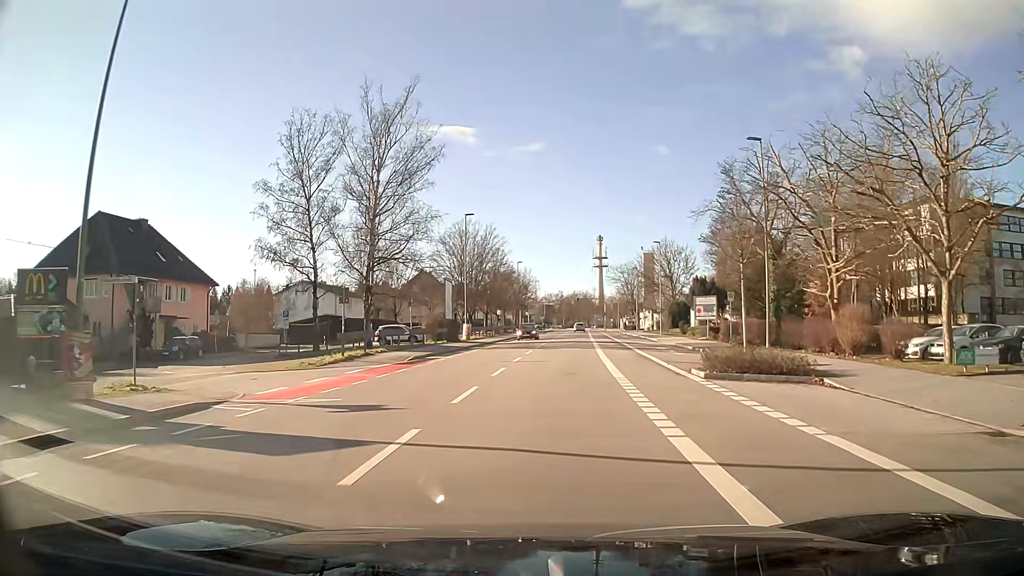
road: tertiary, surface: asphalt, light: Day
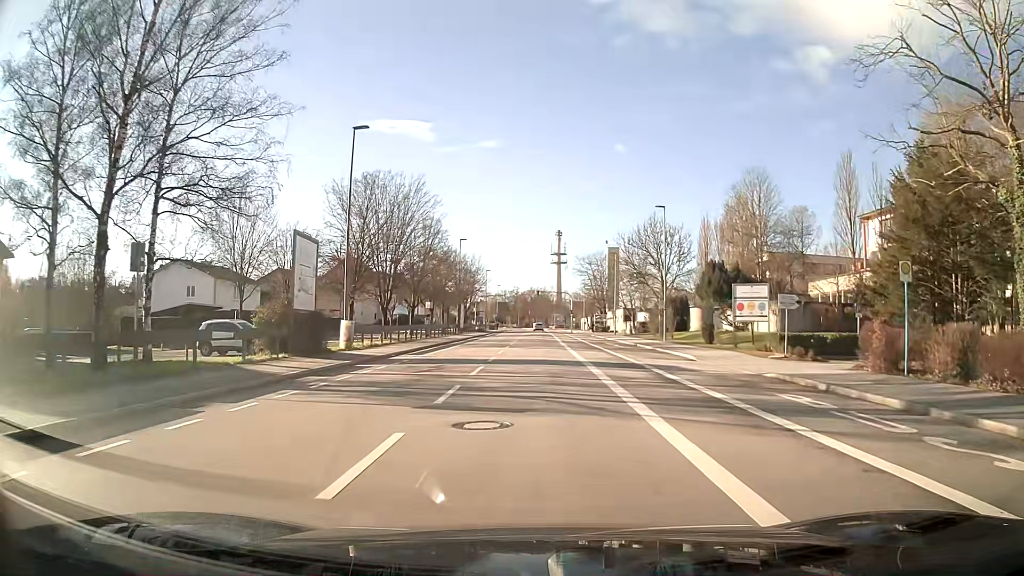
(+0.8, +24.6) m; +4°
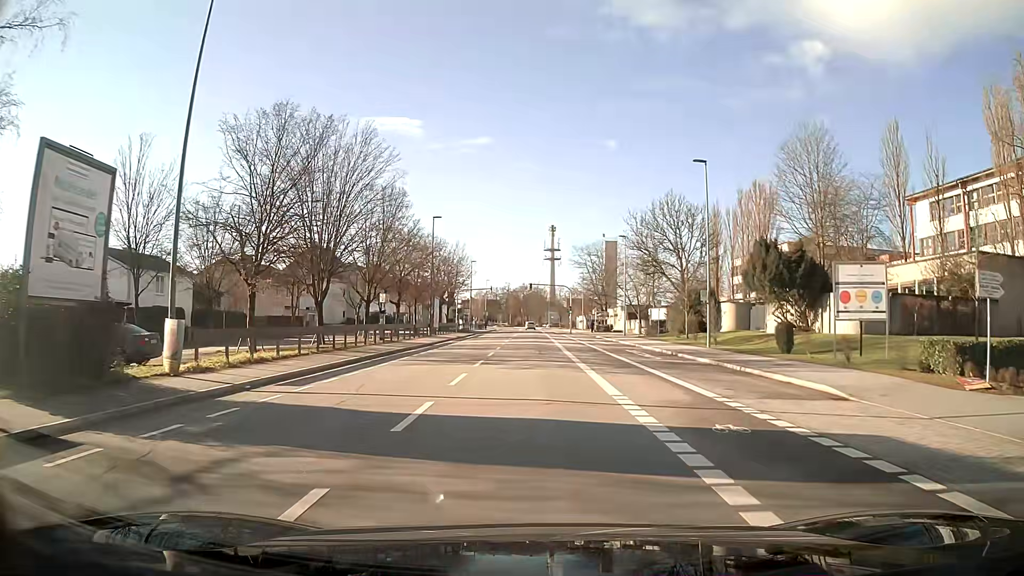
(+0.1, +14.8) m; +1°
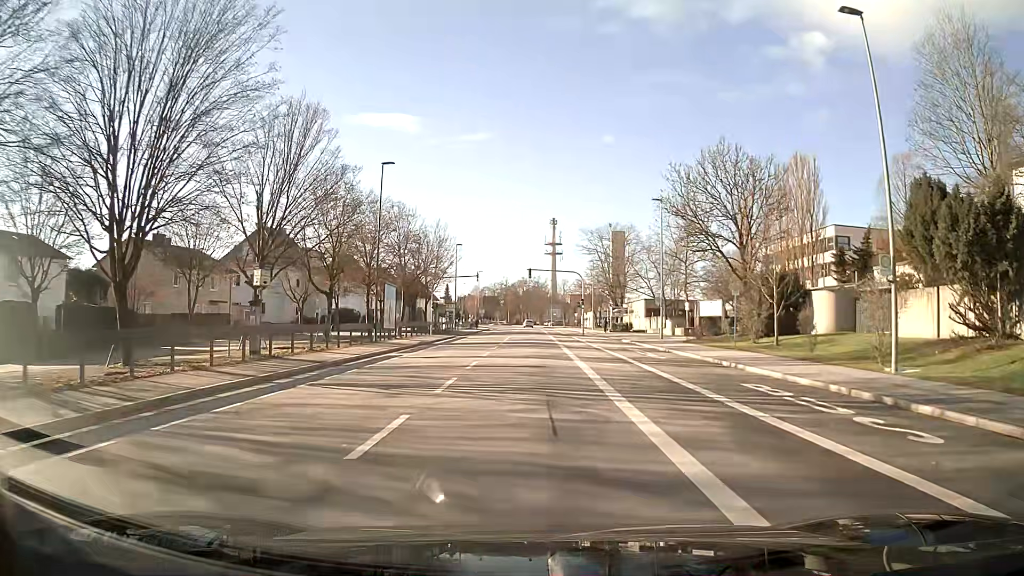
(+0.1, +19.9) m; 0°
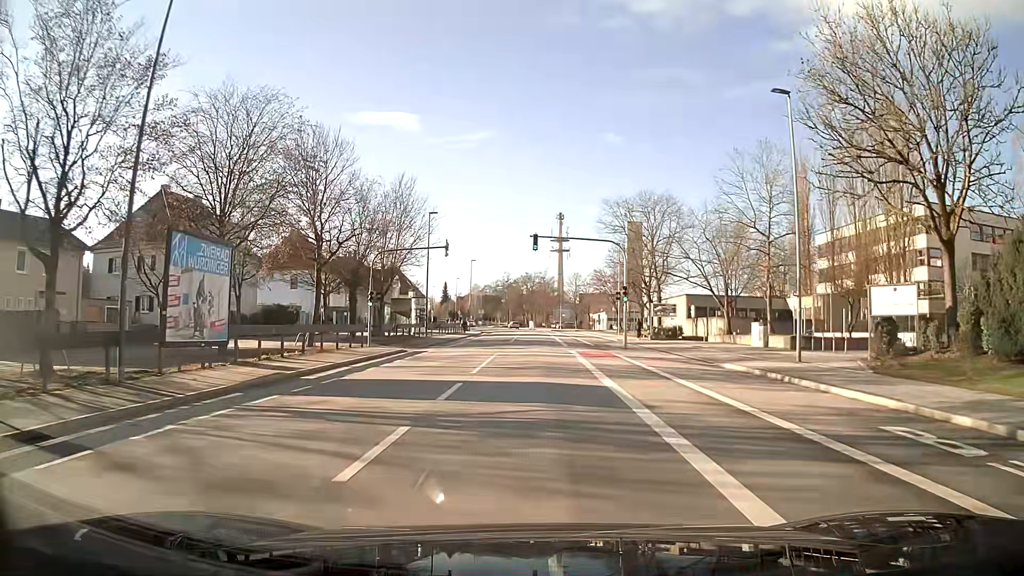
(-0.2, +25.0) m; -1°
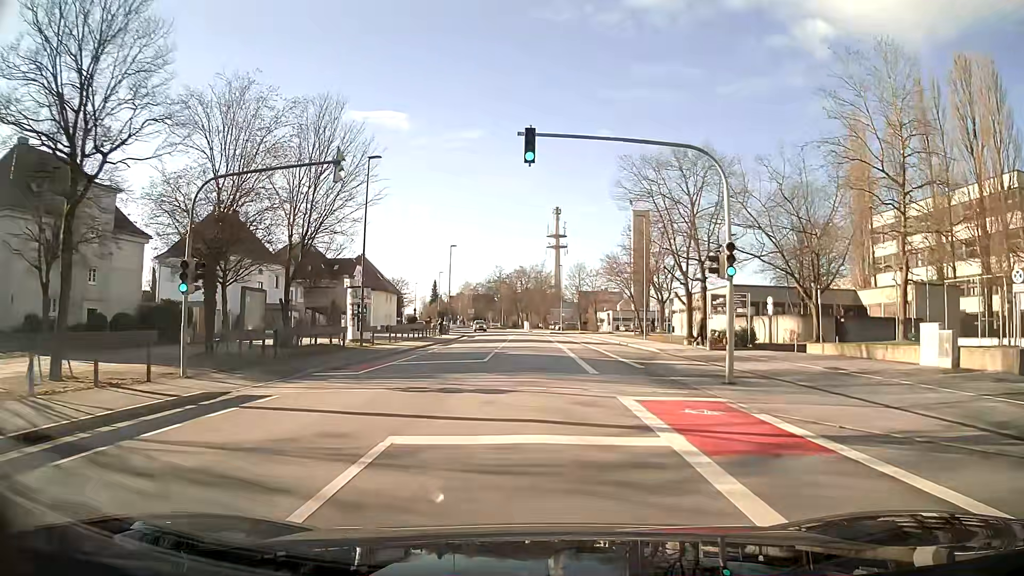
(+0.1, +19.9) m; +1°
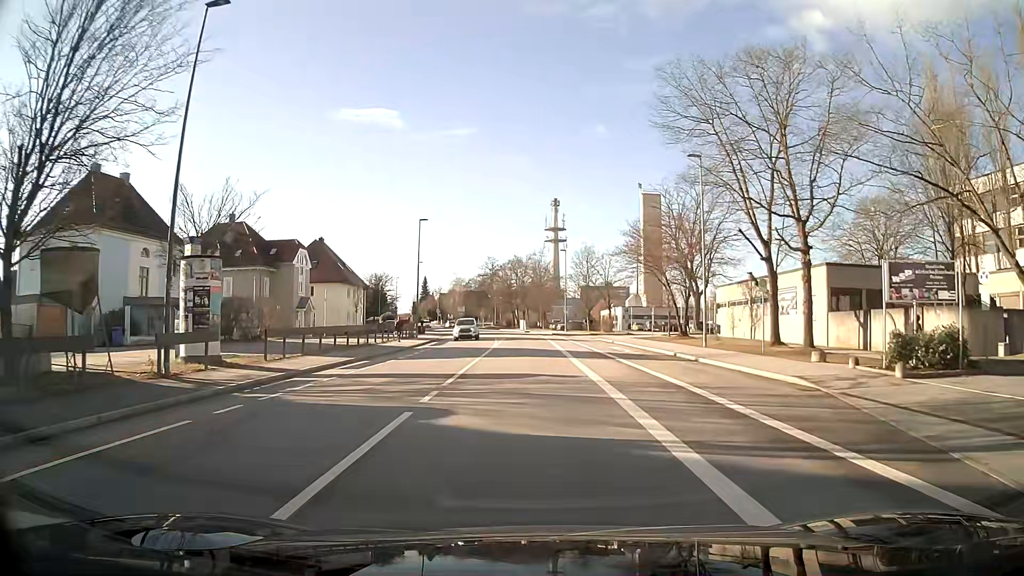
(0.0, +19.9) m; 0°
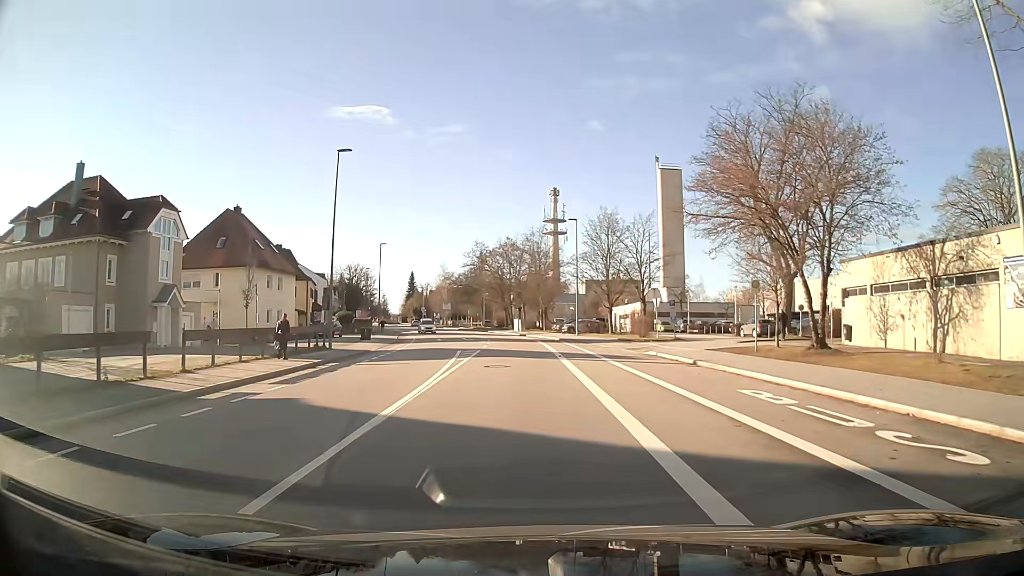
(0.0, +24.9) m; 0°
(0, +10) (0, +20) (0, +30) (-1, +40) (-2, +50) (-3, +60) (-5, +70) (-7, +80) (-9, +89) (-12, +99) m
